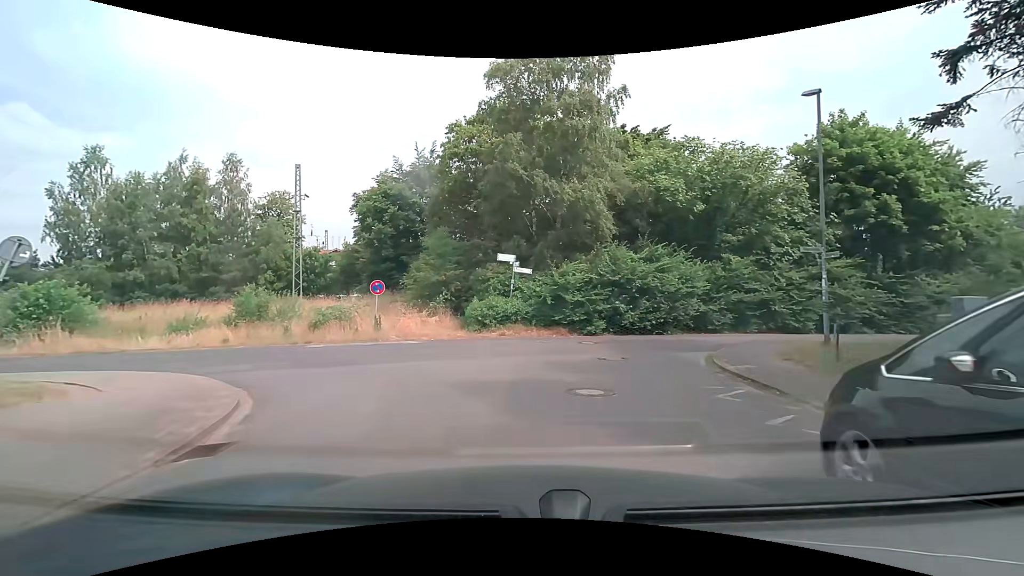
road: residential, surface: asphalt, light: Day
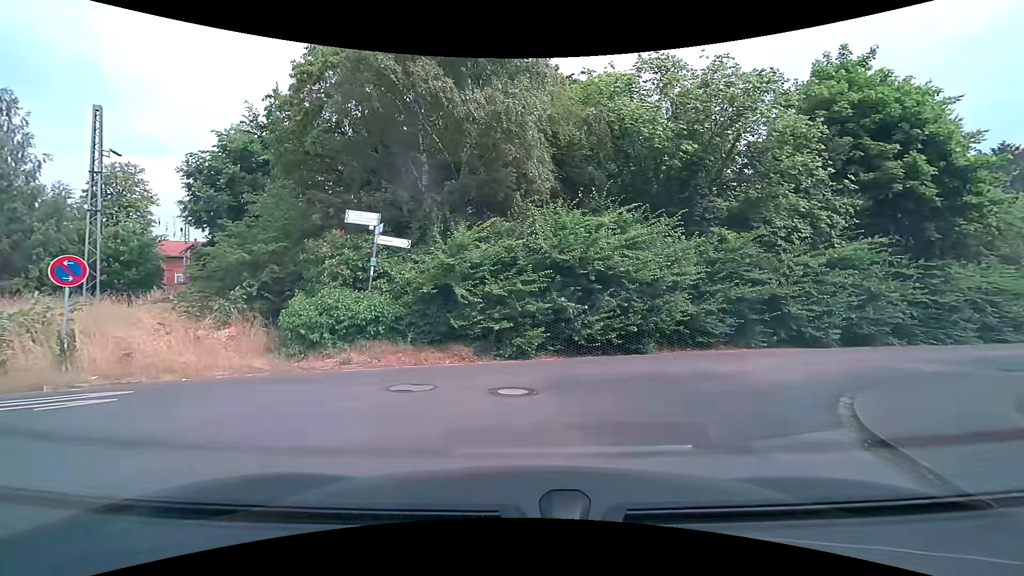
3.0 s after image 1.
(+0.8, +9.8) m; +10°
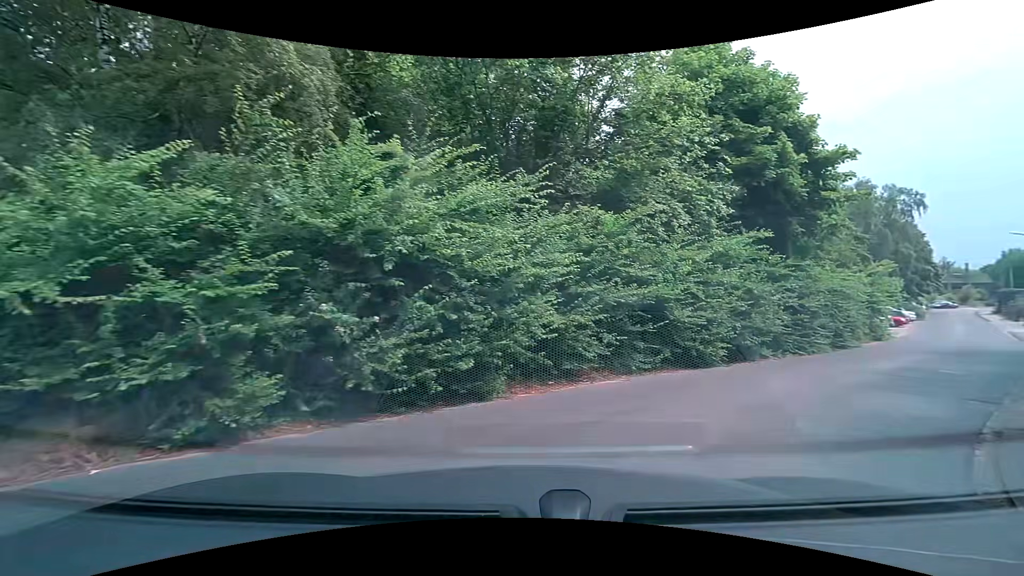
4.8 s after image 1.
(+0.7, +6.1) m; +19°
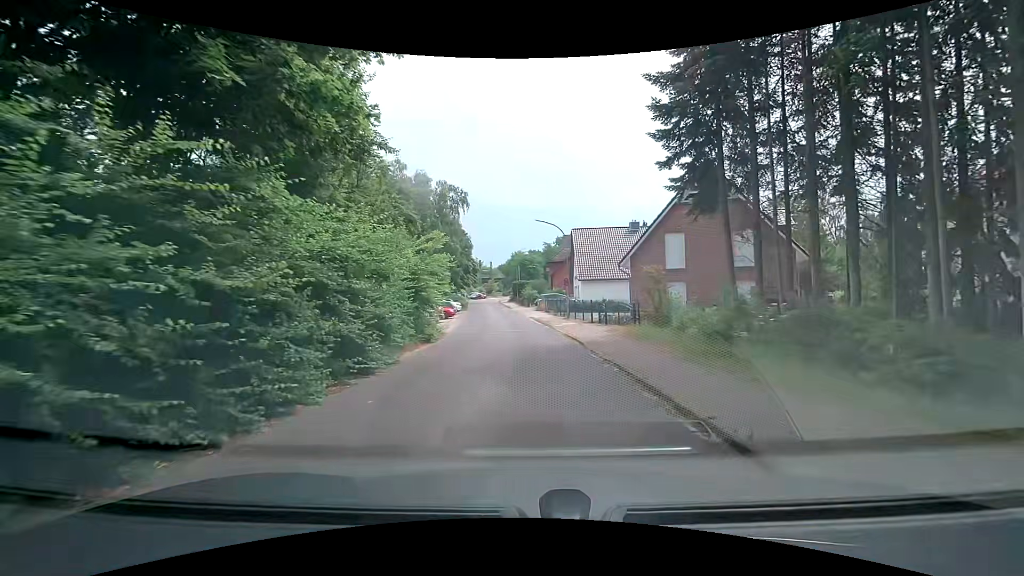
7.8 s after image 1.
(+6.2, +12.3) m; +43°
